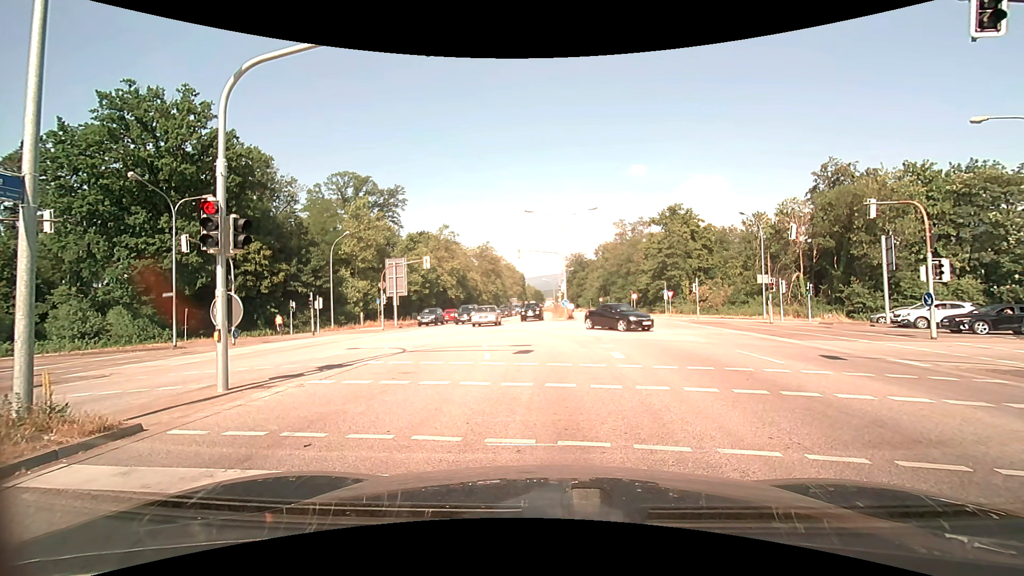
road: primary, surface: asphalt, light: Day
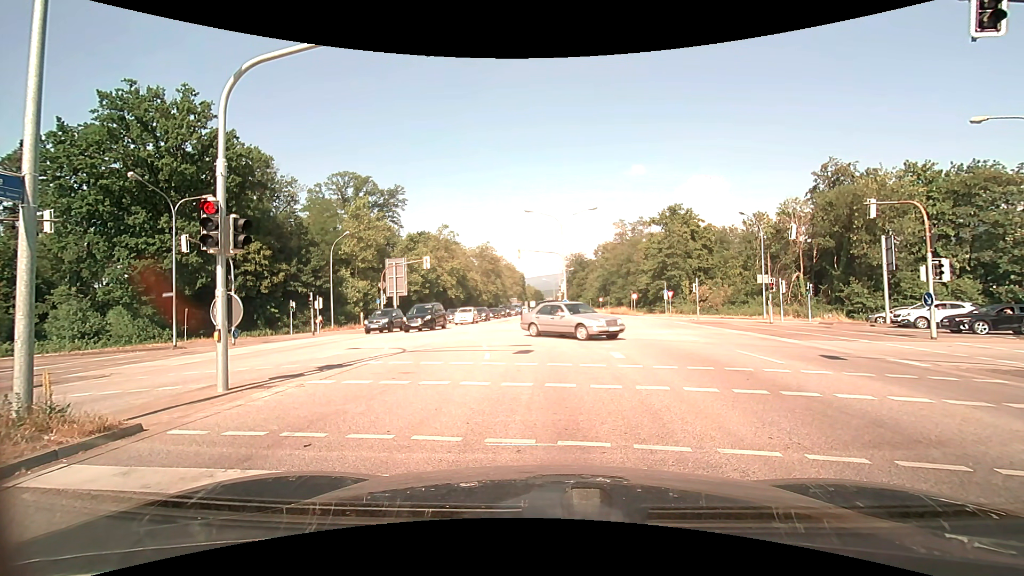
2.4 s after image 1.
(0.0, 0.0) m; 0°
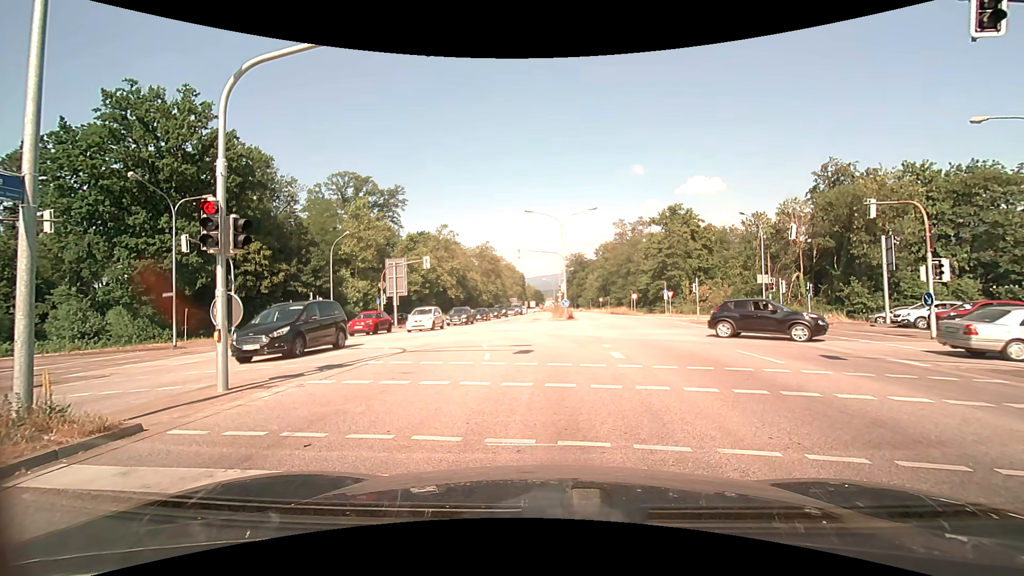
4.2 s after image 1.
(0.0, 0.0) m; 0°
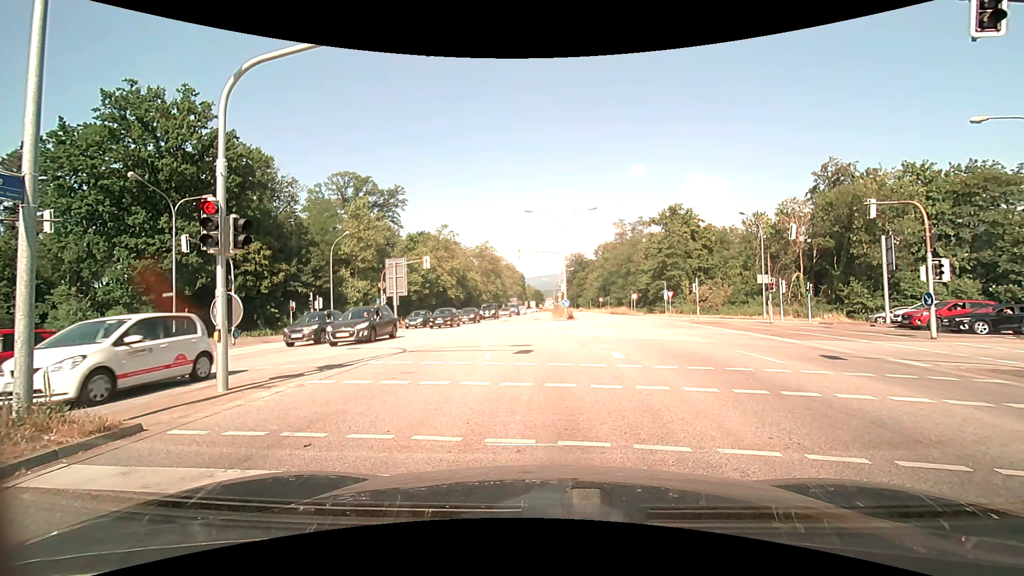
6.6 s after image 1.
(0.0, 0.0) m; 0°
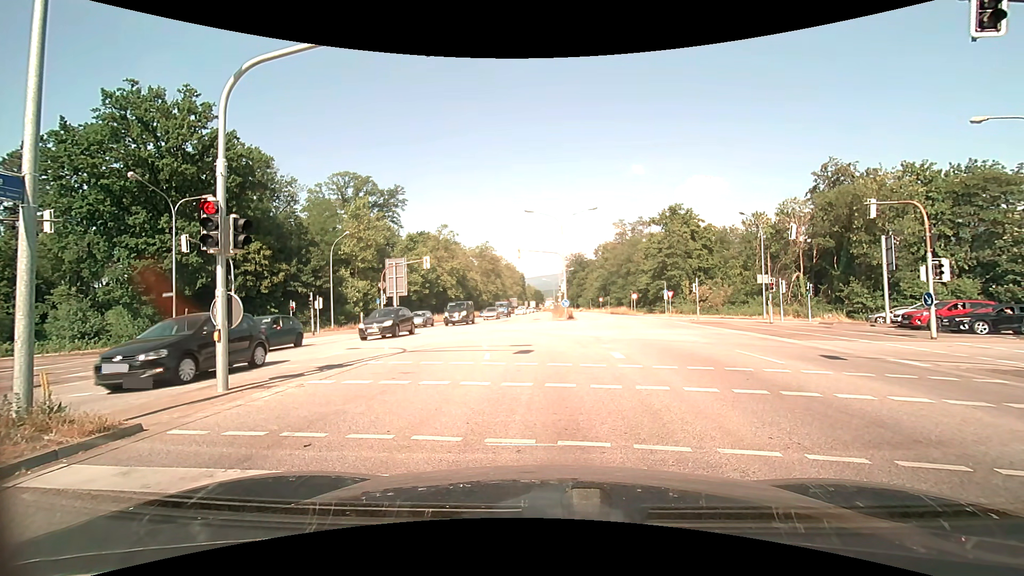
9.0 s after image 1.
(0.0, 0.0) m; 0°
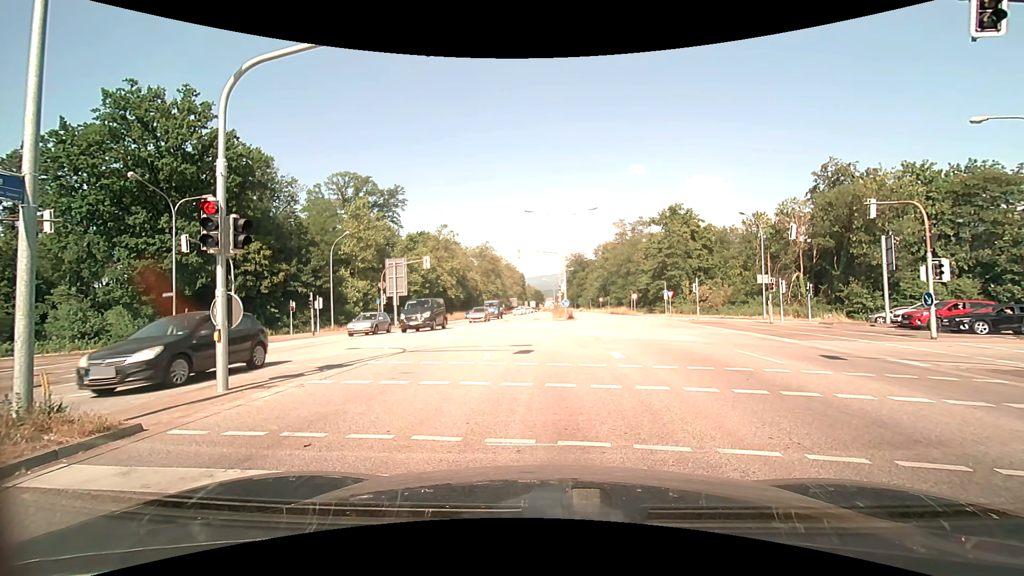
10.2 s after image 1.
(0.0, 0.0) m; 0°
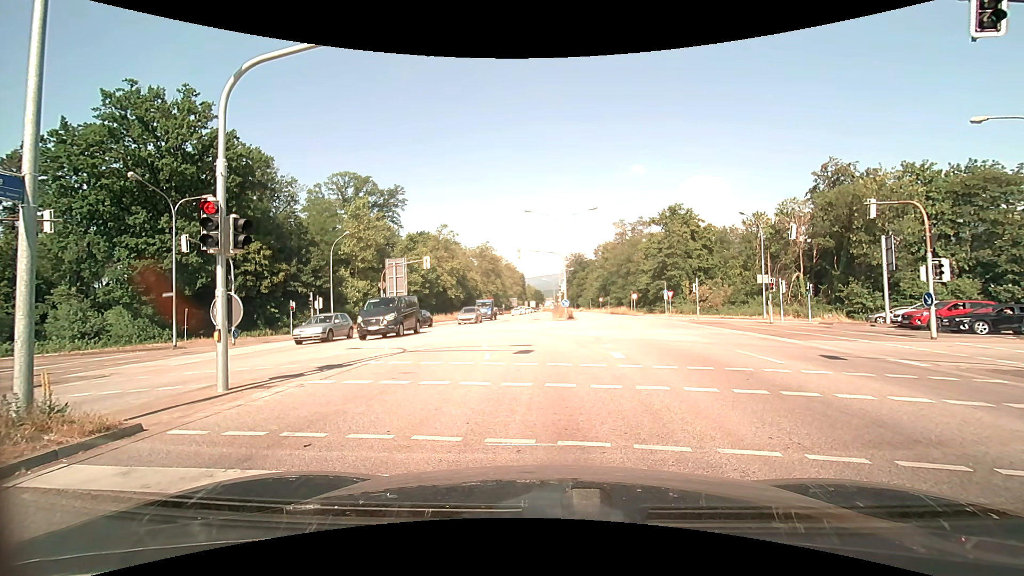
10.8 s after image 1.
(0.0, 0.0) m; 0°
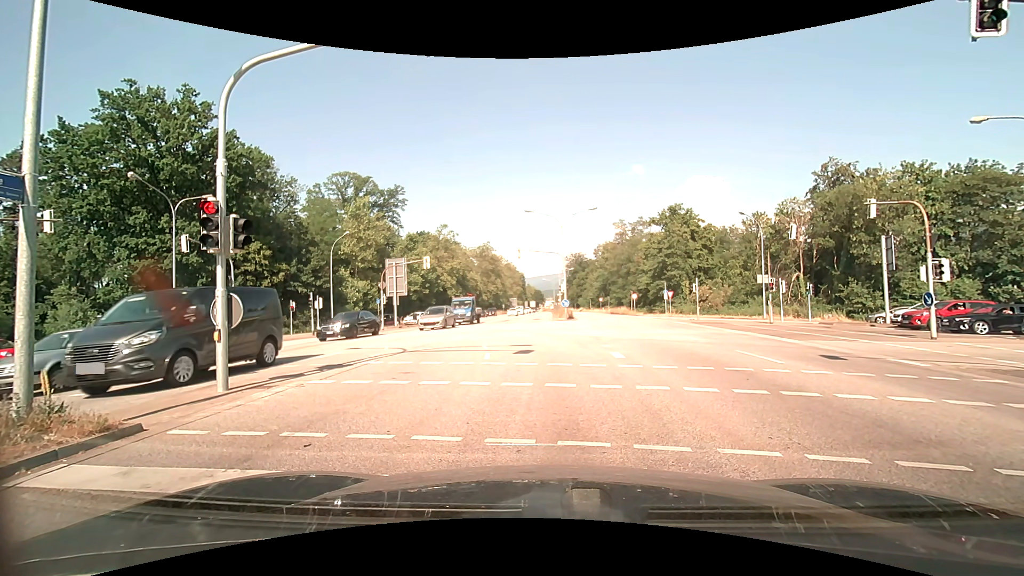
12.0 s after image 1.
(0.0, 0.0) m; 0°
